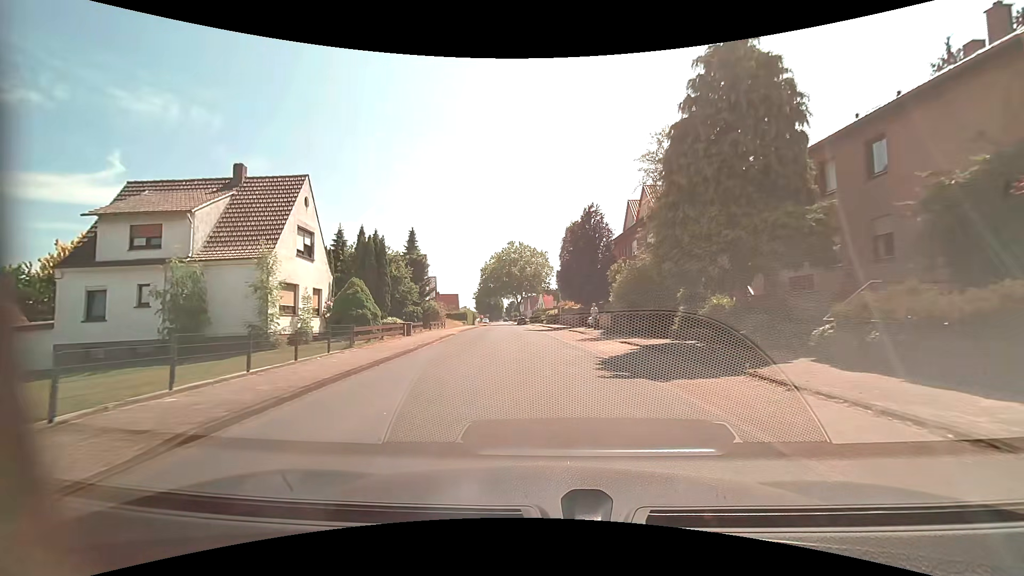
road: residential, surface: asphalt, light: Day
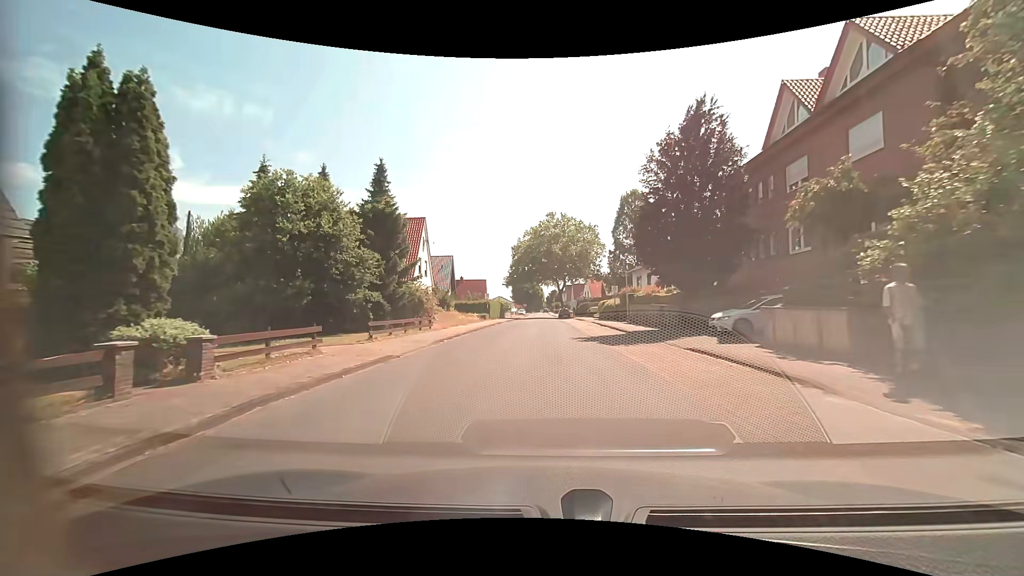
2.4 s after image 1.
(-1.0, +21.8) m; -5°
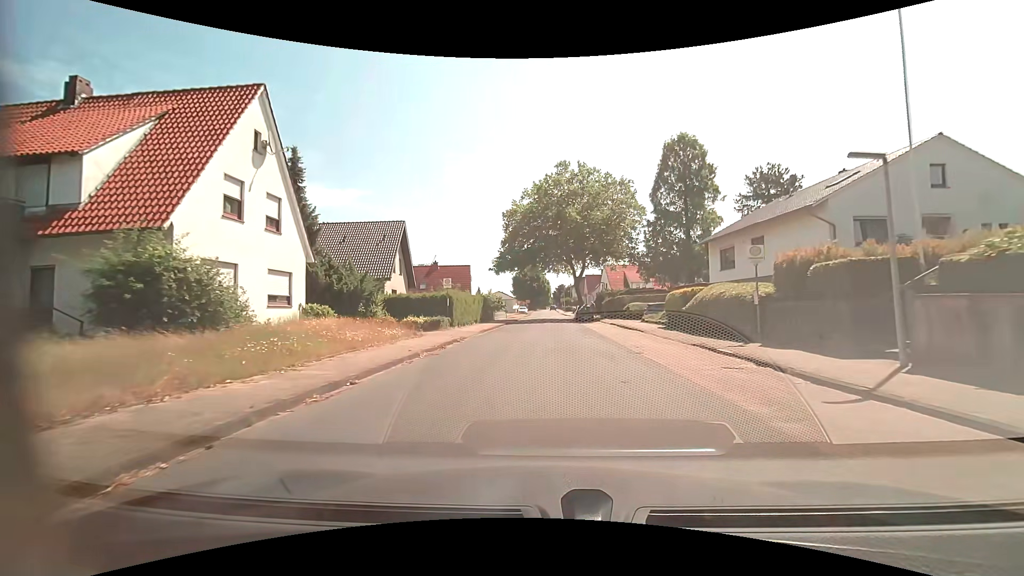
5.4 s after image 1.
(-0.1, +27.8) m; 0°
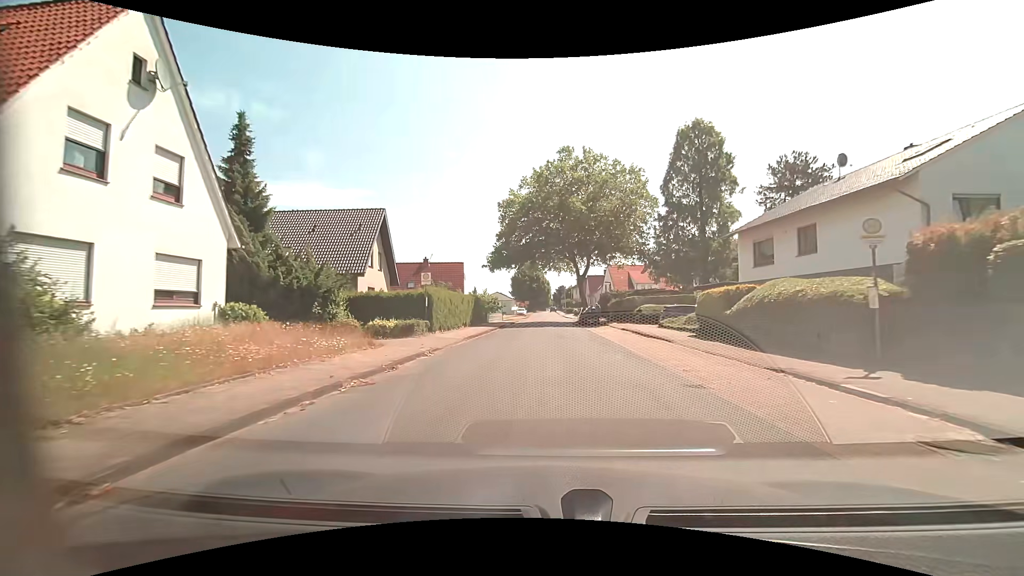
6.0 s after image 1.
(0.0, +5.6) m; -1°
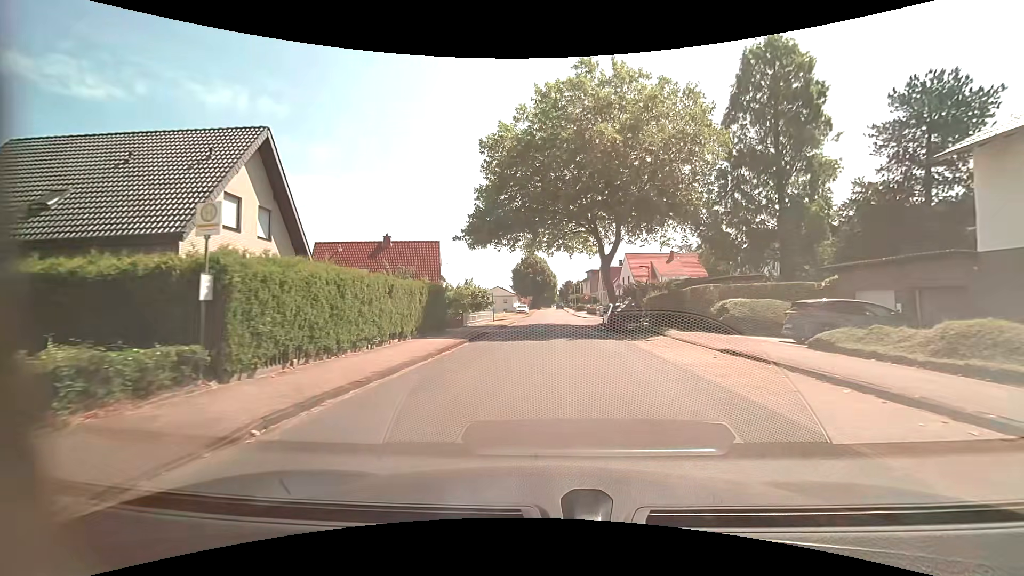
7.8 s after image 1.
(0.0, +17.0) m; 0°
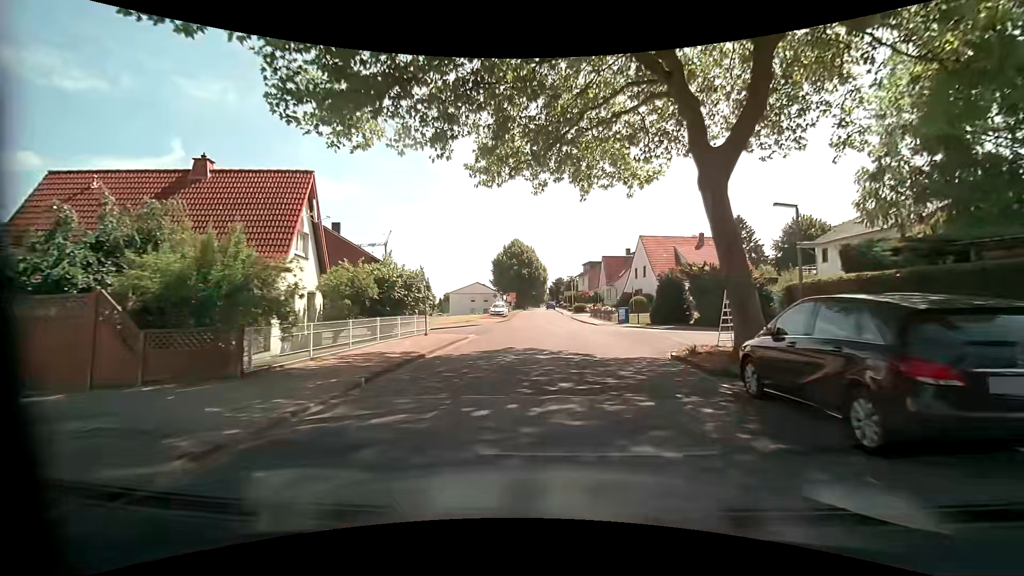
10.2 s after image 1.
(+0.3, +22.9) m; +2°
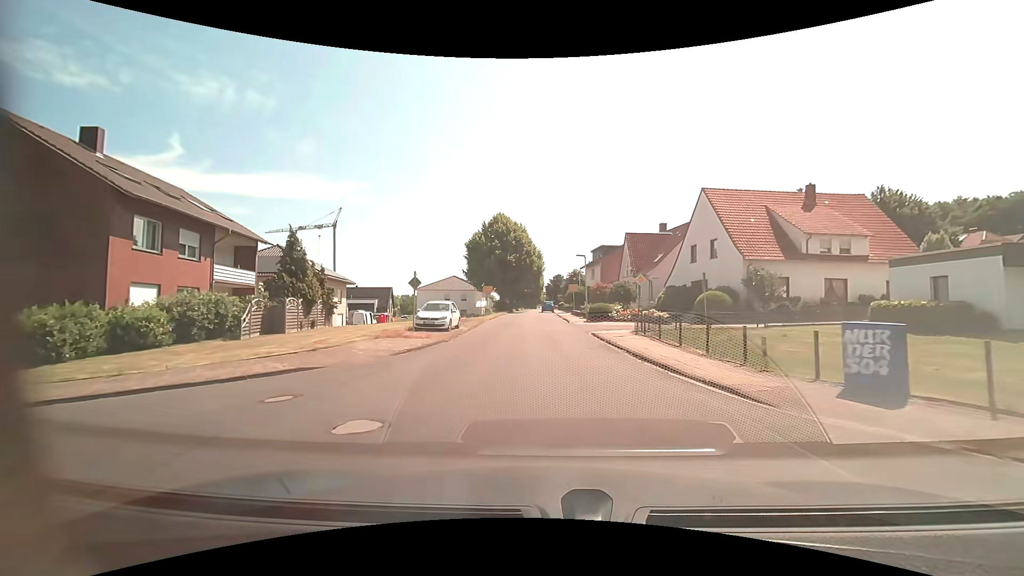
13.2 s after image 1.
(+0.3, +28.4) m; 0°
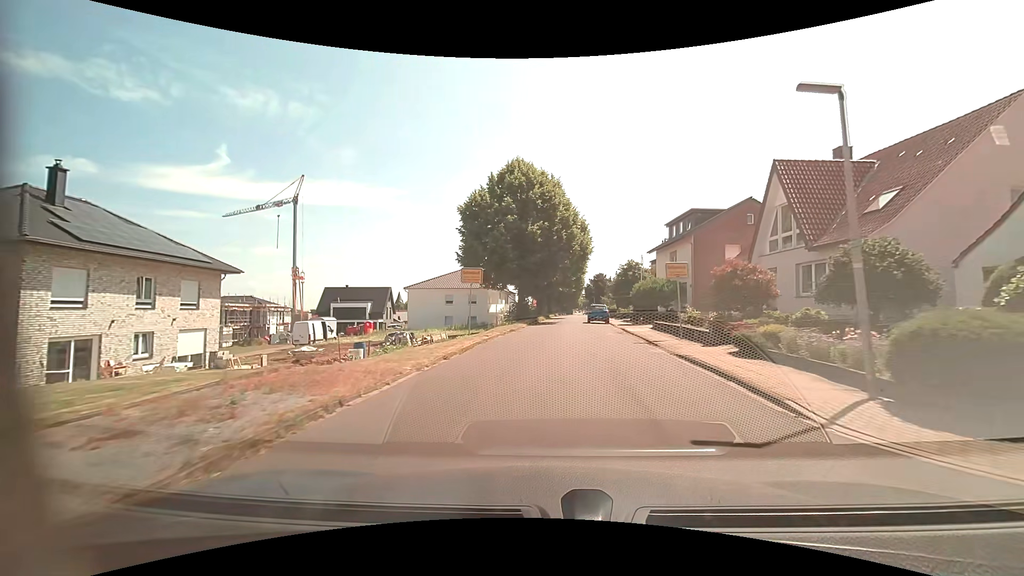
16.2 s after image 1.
(-1.0, +28.6) m; -4°
(0, +10) (0, +20) (0, +30) (+1, +40) (+2, +50) (+3, +60) (+5, +70) (+6, +80) (+7, +90) (+7, +100) m
